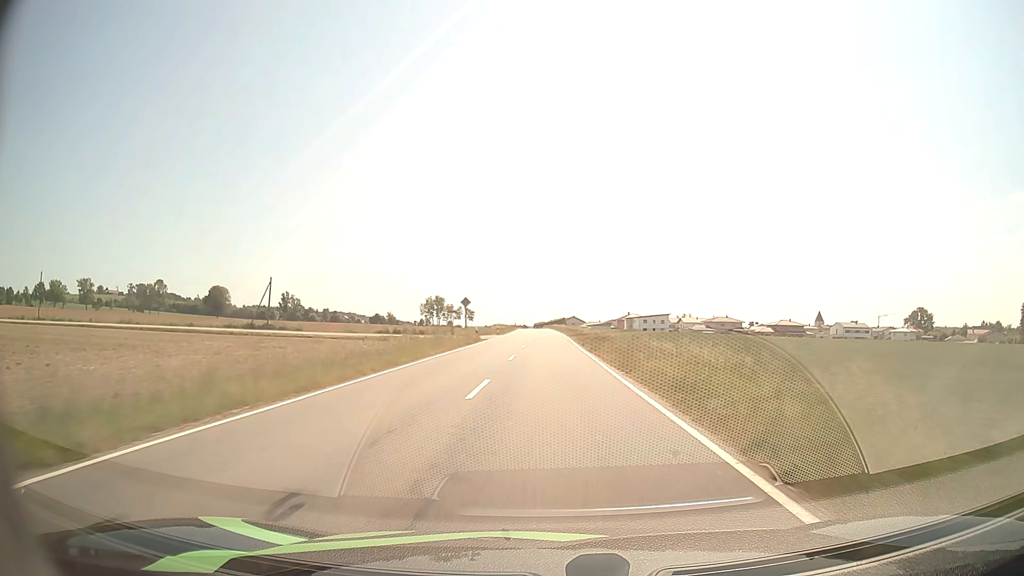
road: tertiary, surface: asphalt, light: Day
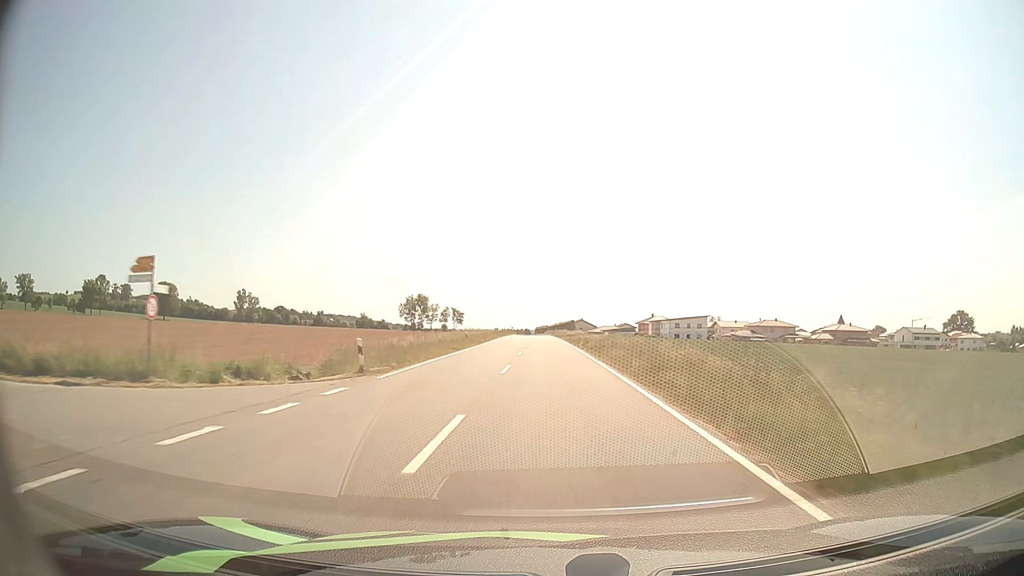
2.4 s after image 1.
(-0.1, +55.8) m; 0°
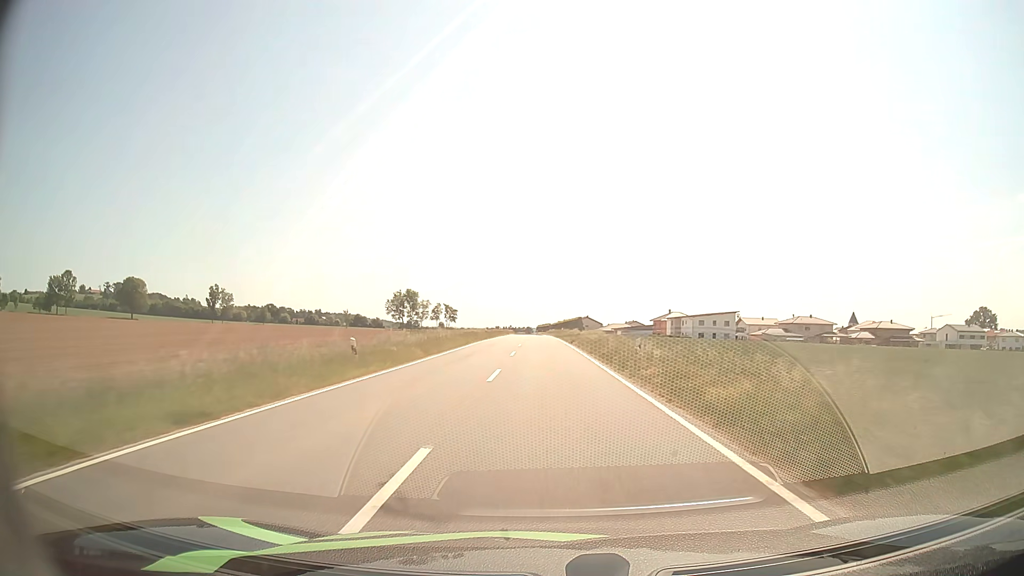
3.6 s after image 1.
(0.0, +27.7) m; 0°
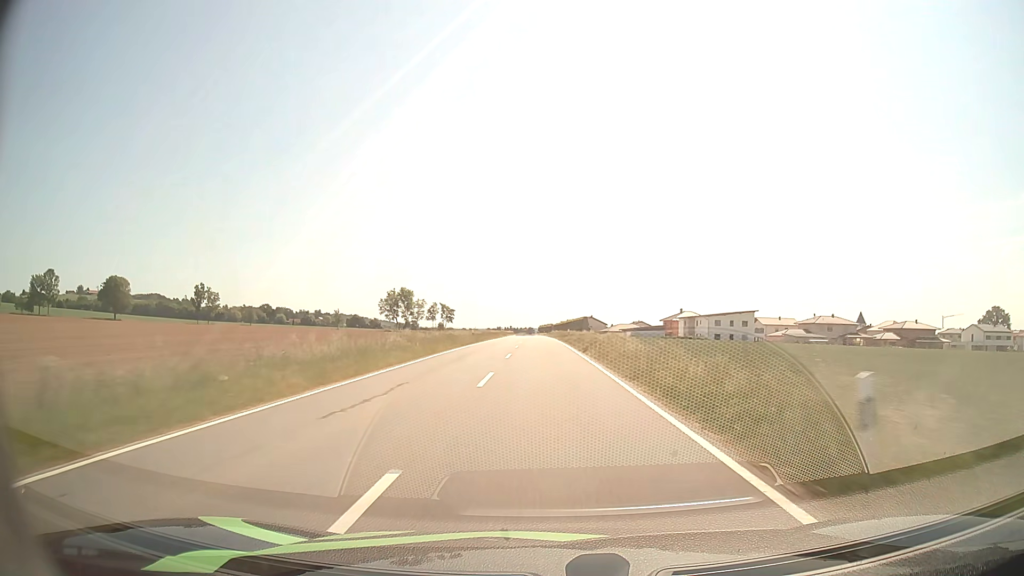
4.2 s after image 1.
(0.0, +13.9) m; 0°
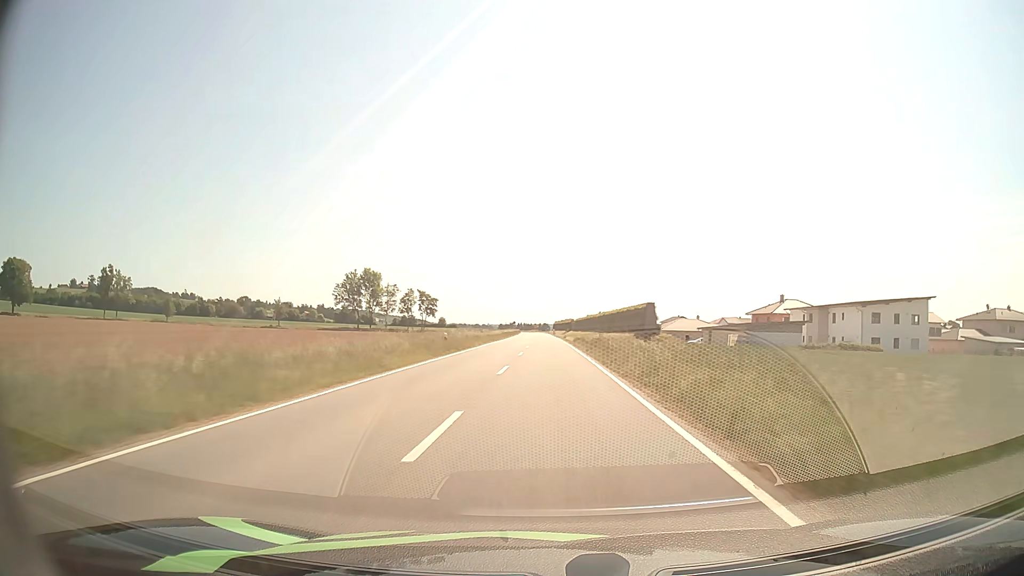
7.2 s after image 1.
(-1.0, +69.7) m; -1°
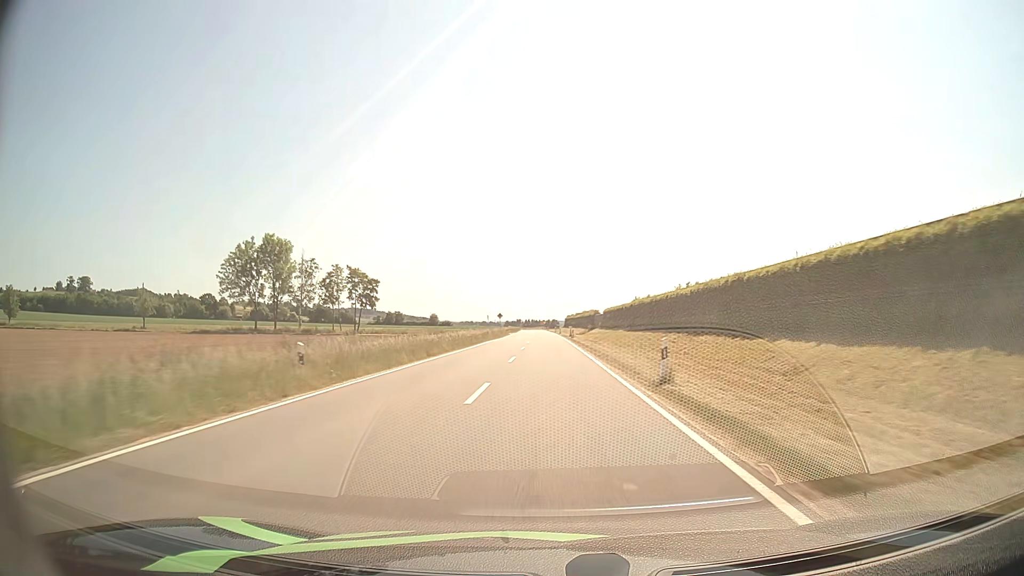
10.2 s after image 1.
(-0.1, +70.2) m; -1°
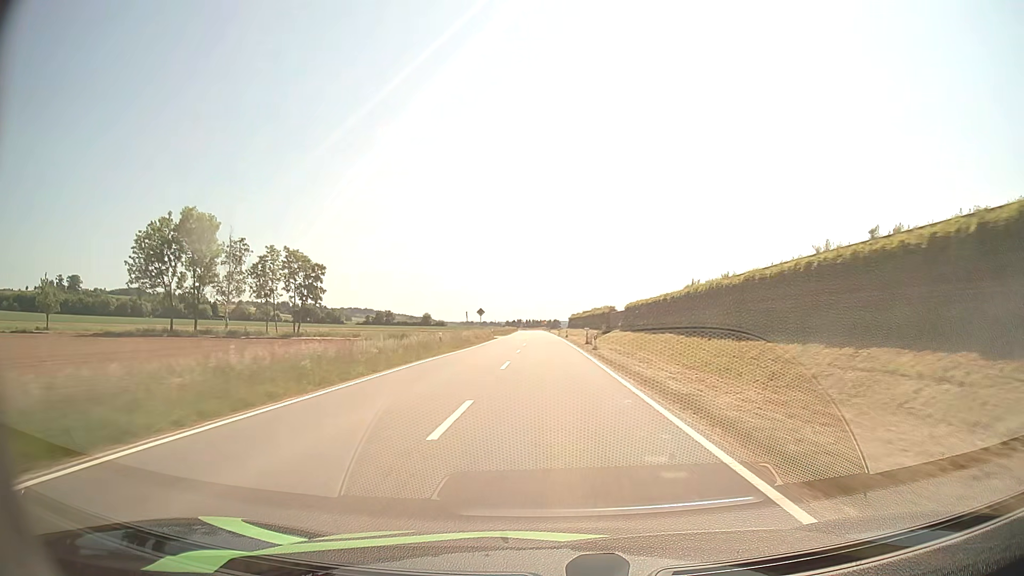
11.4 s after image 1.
(-0.1, +28.6) m; 0°
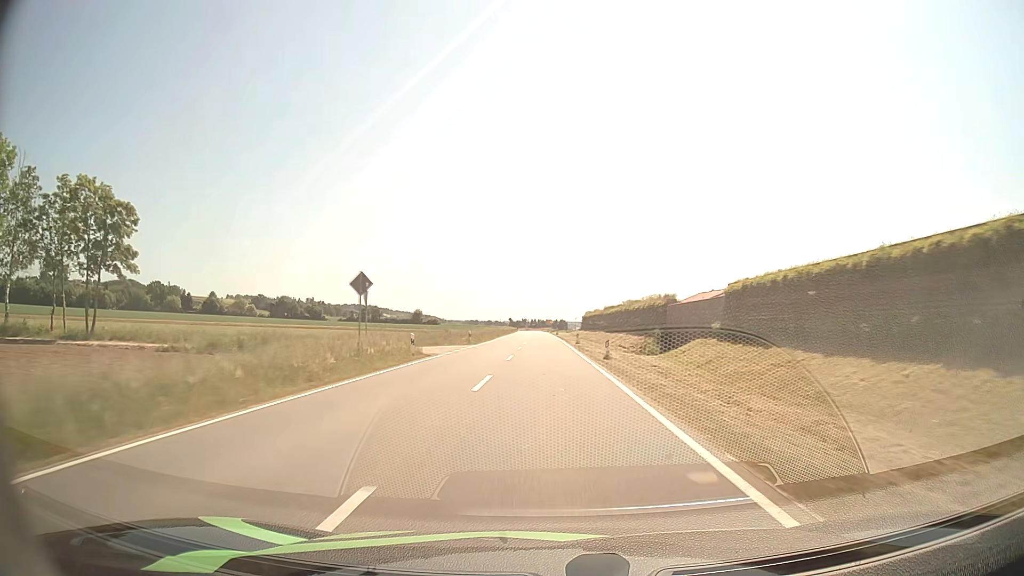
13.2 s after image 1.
(-0.1, +43.8) m; 0°
(0, +10) (0, +20) (0, +30) (0, +40) (0, +50) (0, +60) (-1, +70) (-1, +80) (-1, +90) (-1, +100) m
